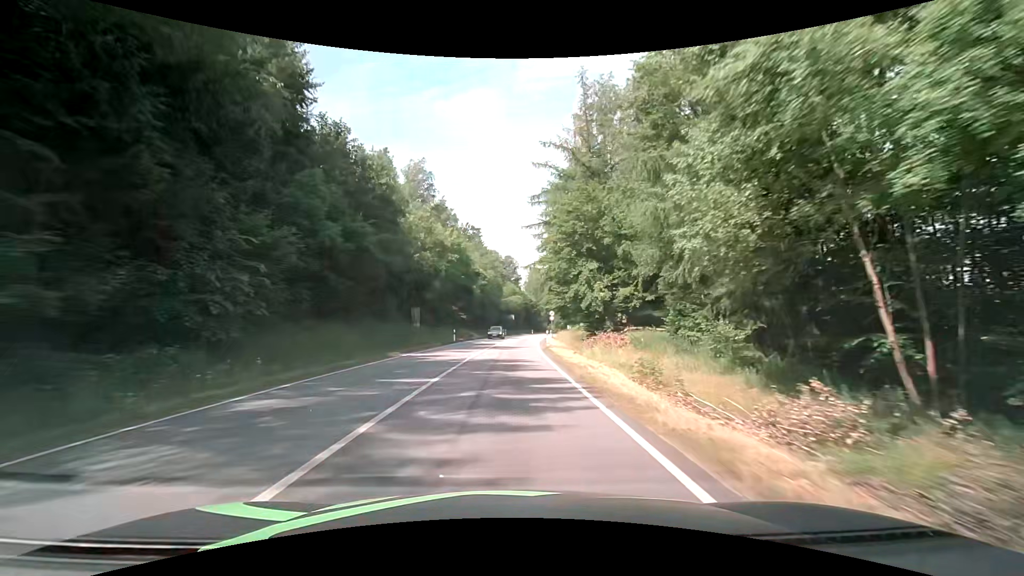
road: primary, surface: asphalt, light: Day
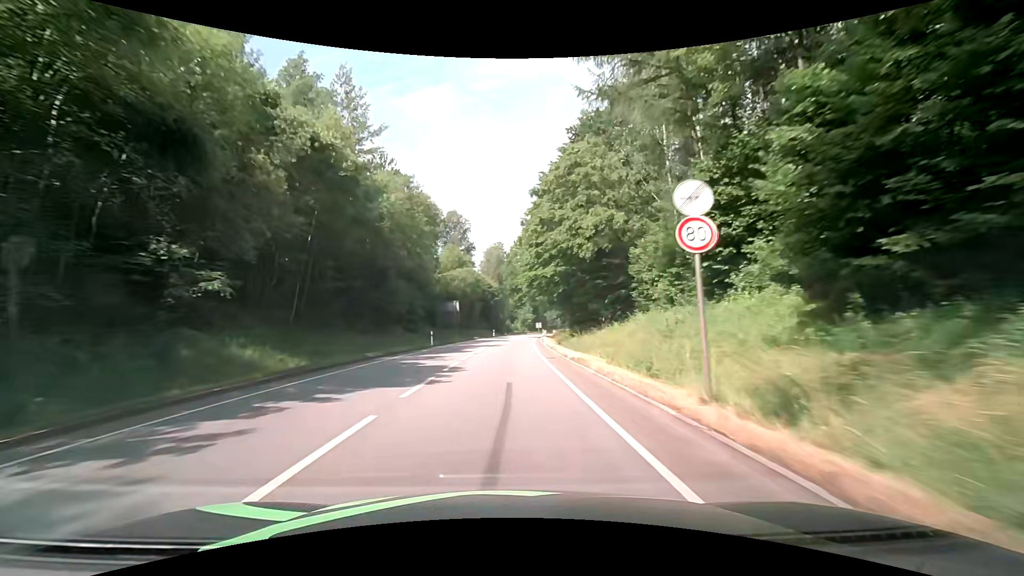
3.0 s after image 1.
(+2.1, +58.6) m; +5°
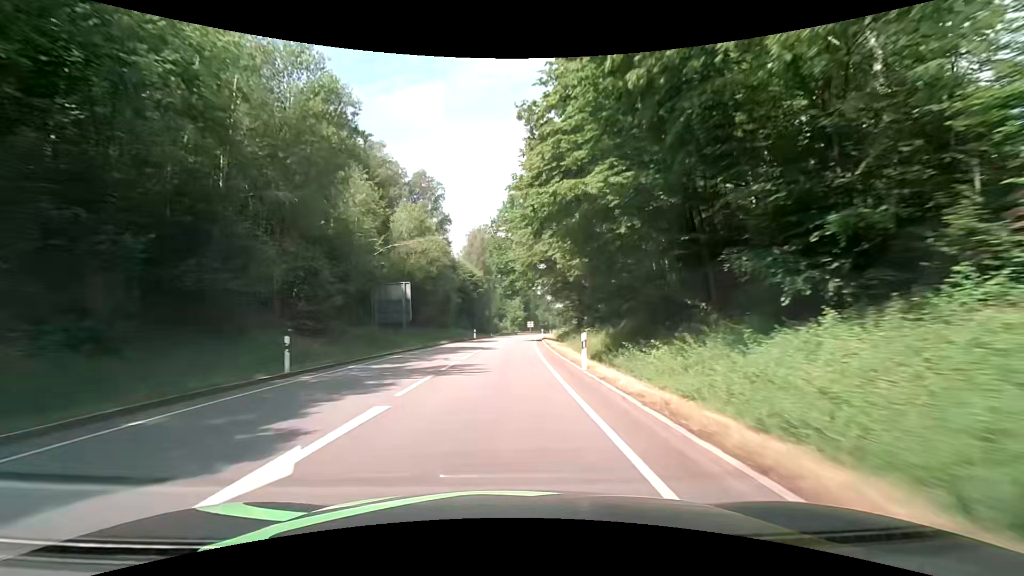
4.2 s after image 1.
(+0.5, +23.8) m; +2°
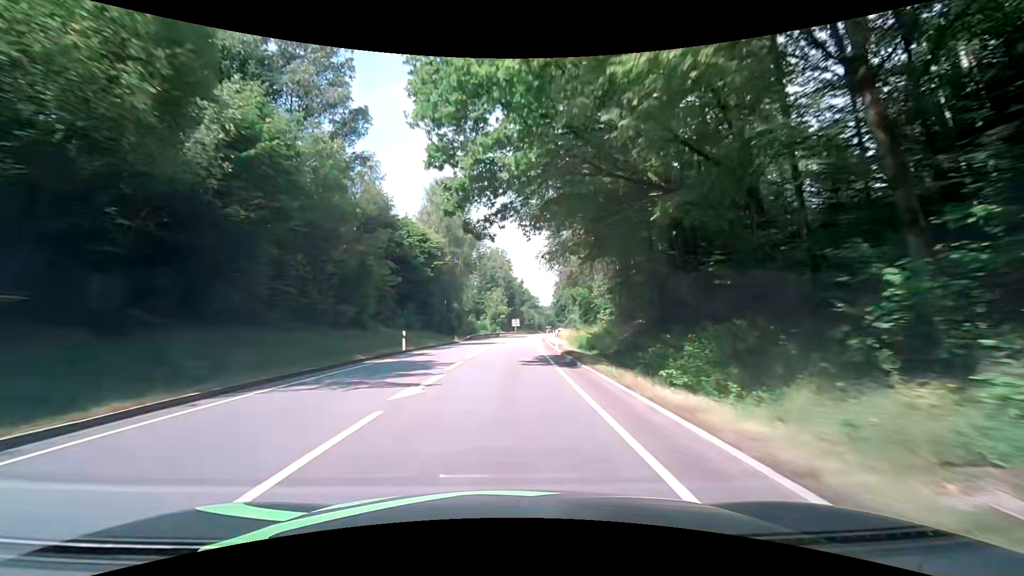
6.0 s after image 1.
(+0.7, +36.1) m; +2°
(0, +10) (0, +20) (+1, +30) (+1, +40) (+2, +50) (+2, +60) (+3, +70) (+4, +80) (+5, +90) (+6, +100) m
